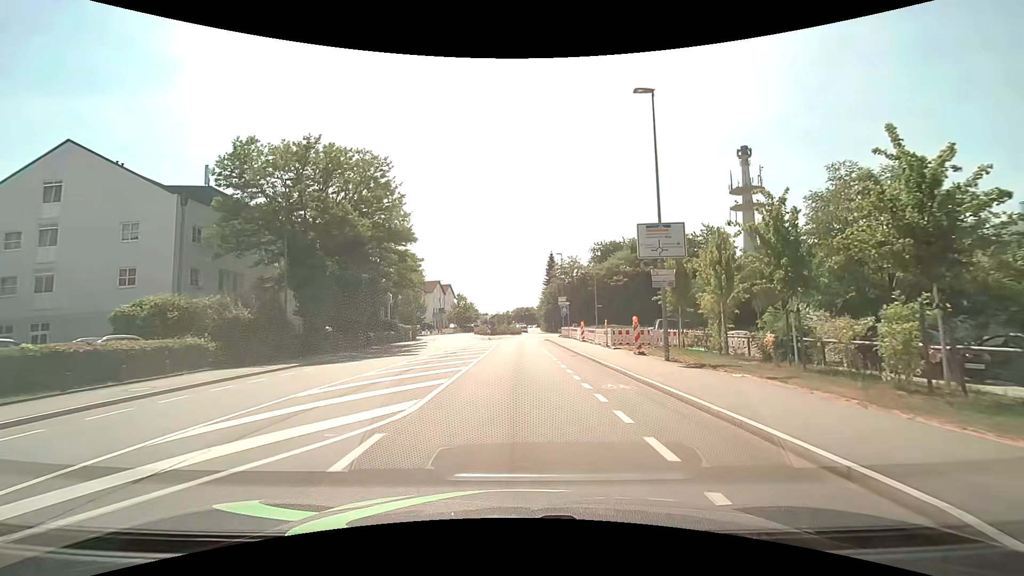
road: tertiary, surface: asphalt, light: Day
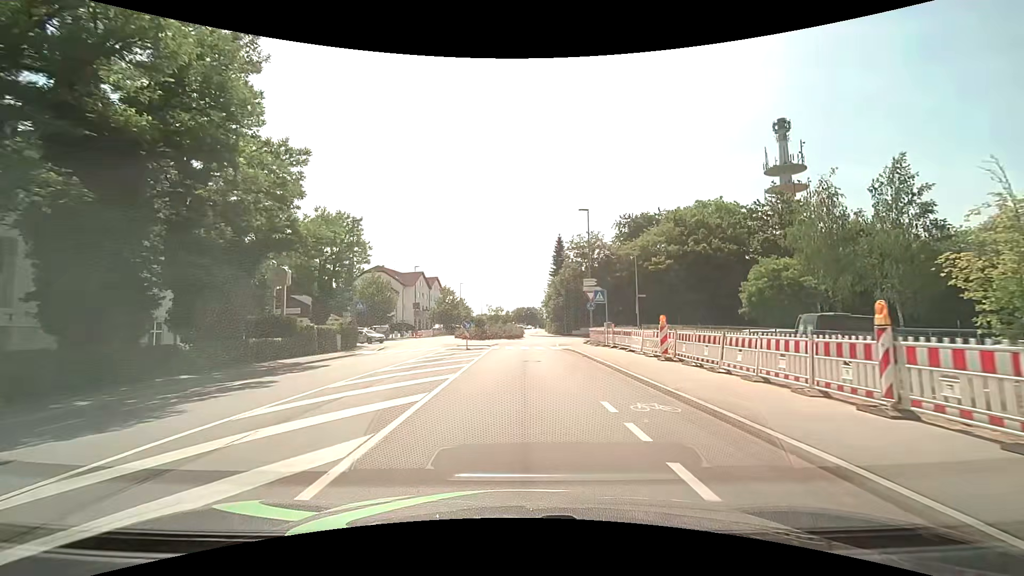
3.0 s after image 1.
(+0.2, +23.2) m; 0°
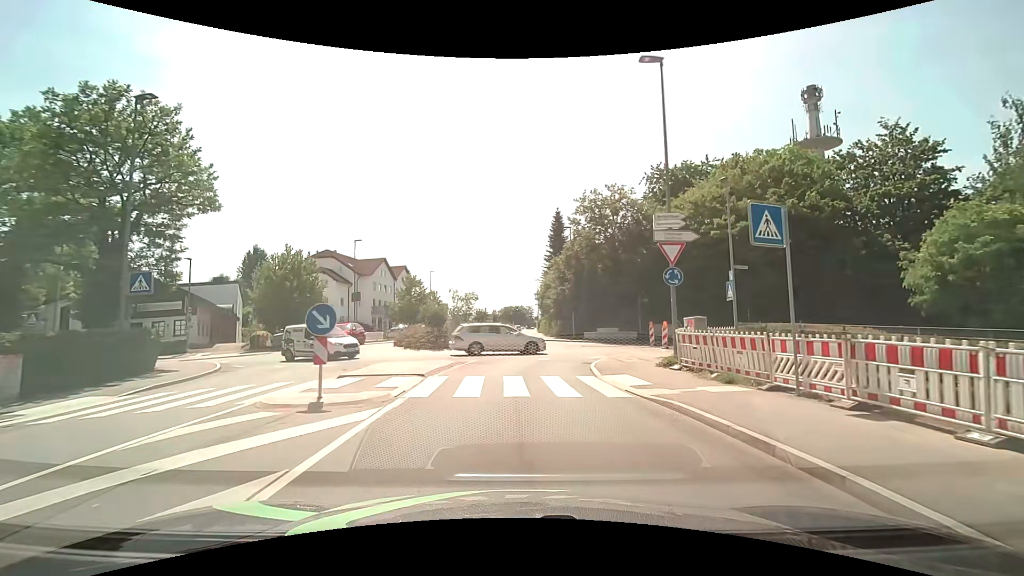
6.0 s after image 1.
(+0.2, +21.5) m; +2°
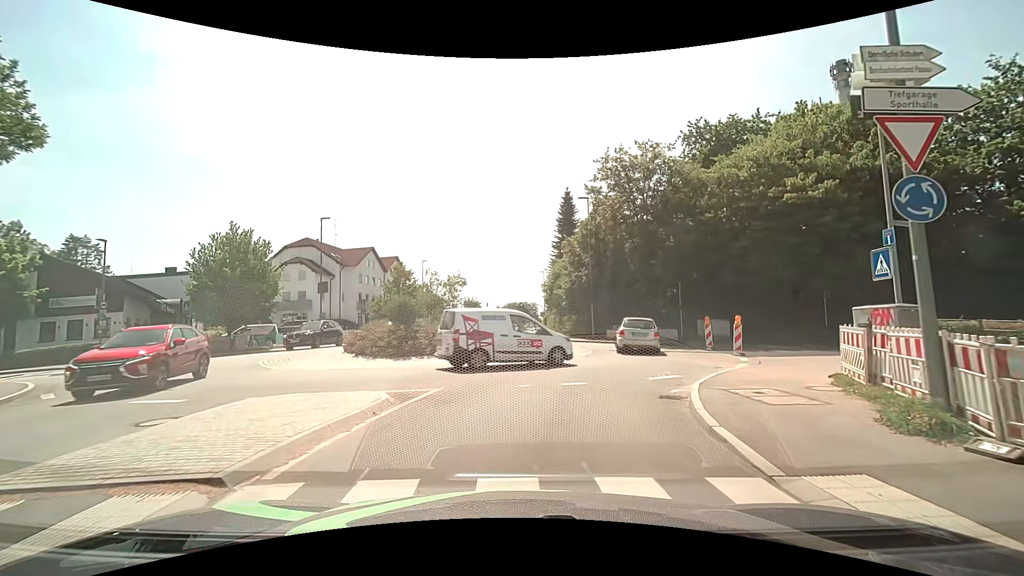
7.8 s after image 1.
(0.0, +9.1) m; -1°
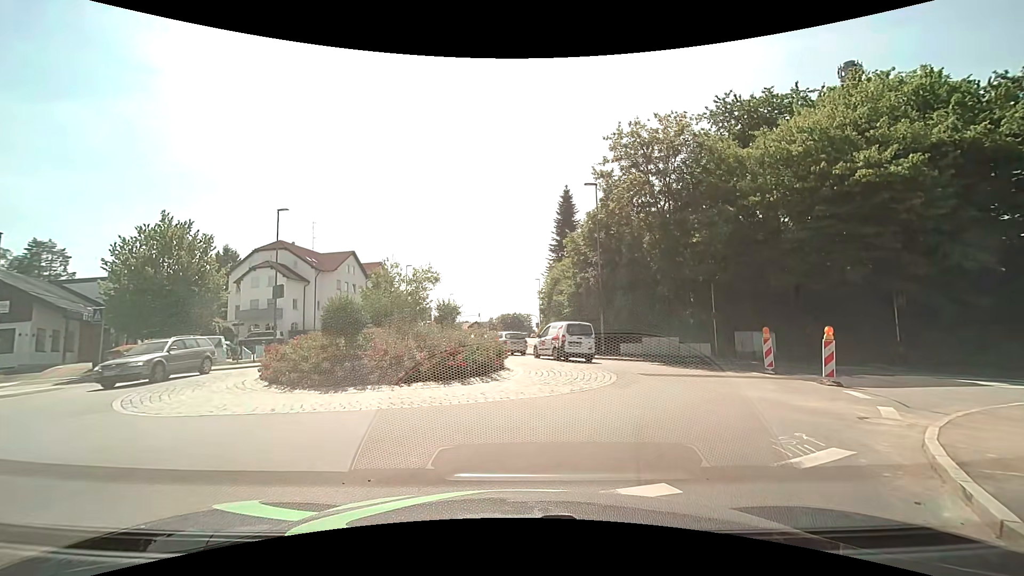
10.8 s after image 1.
(0.0, +6.2) m; +1°
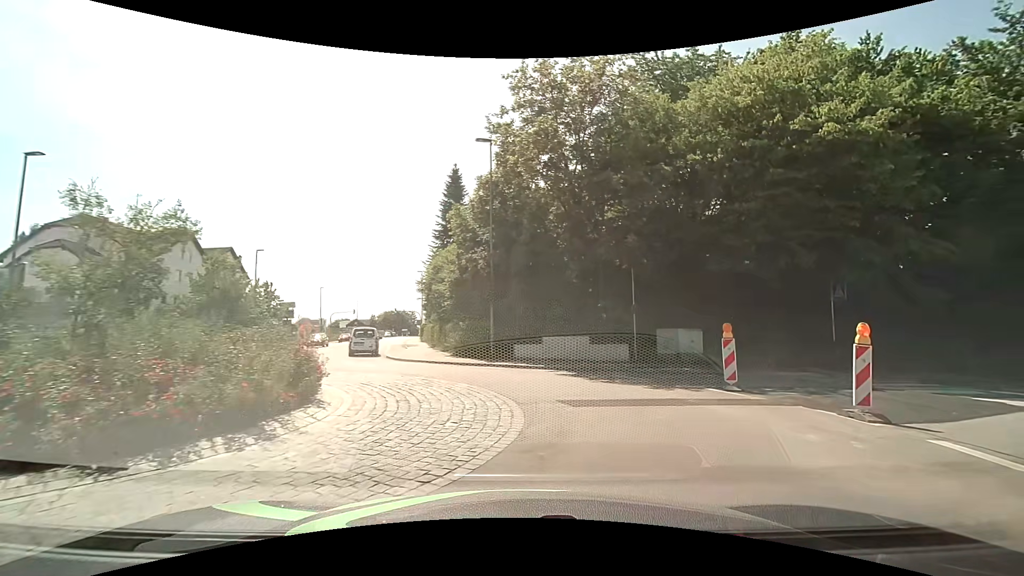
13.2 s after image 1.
(+0.5, +7.3) m; +11°
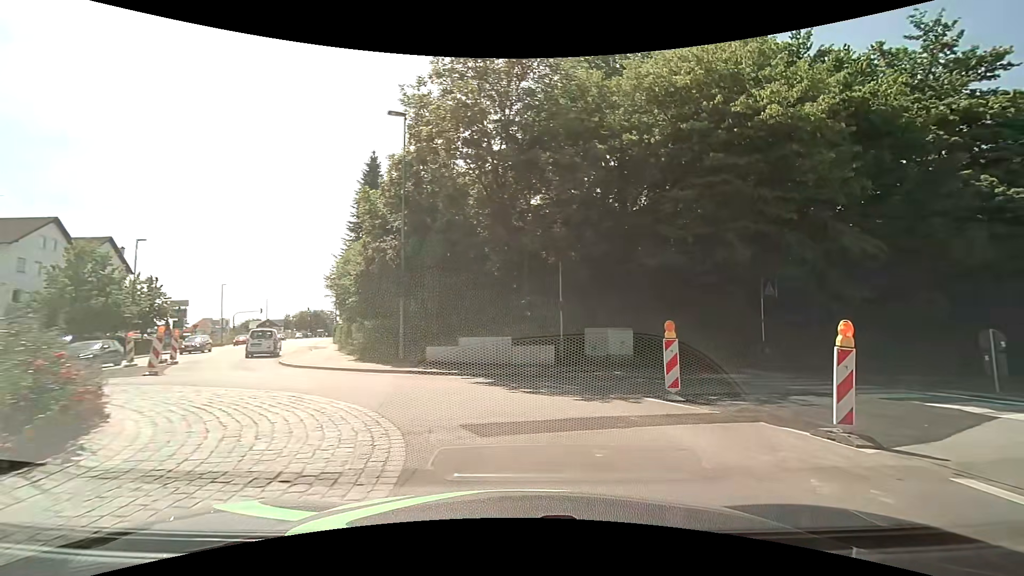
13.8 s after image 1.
(+0.2, +2.6) m; +9°
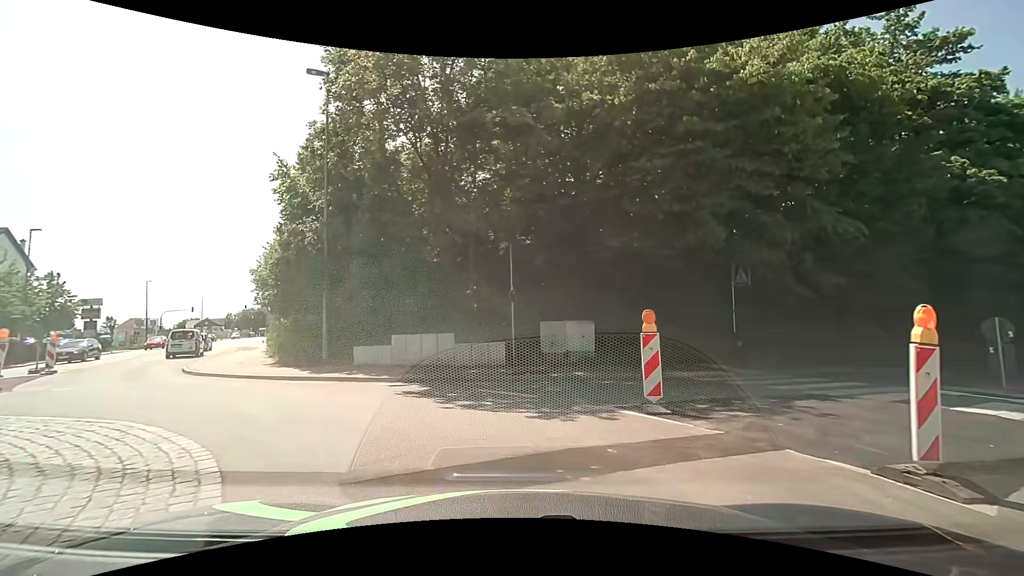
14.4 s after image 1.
(+0.2, +2.6) m; +6°
(-2, +9) (-10, +15) (-17, +23) (-21, +32) (-26, +41) (-30, +50) (-34, +59) (-38, +68) (-42, +77) (-47, +86) m
